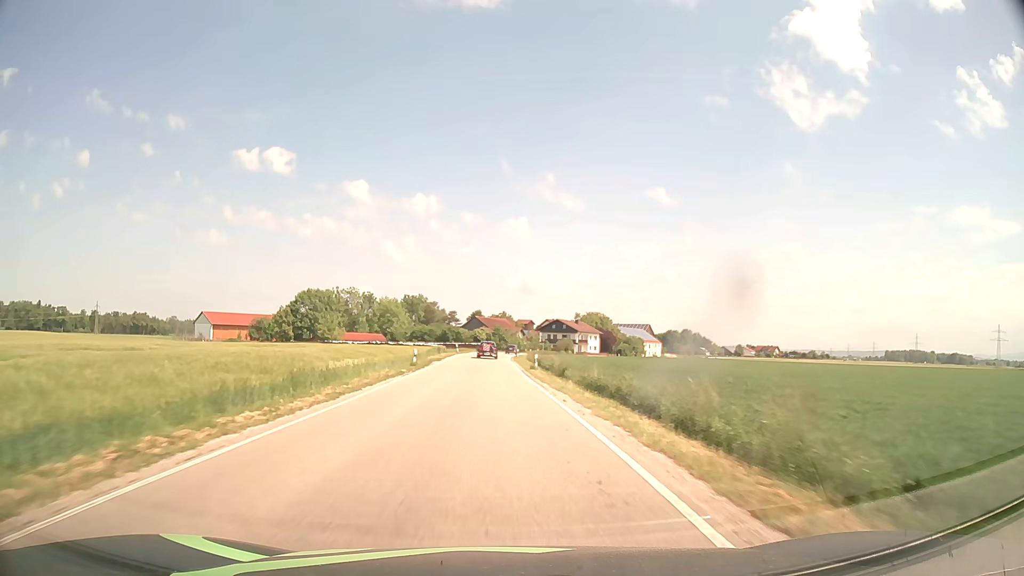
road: secondary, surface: asphalt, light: Day
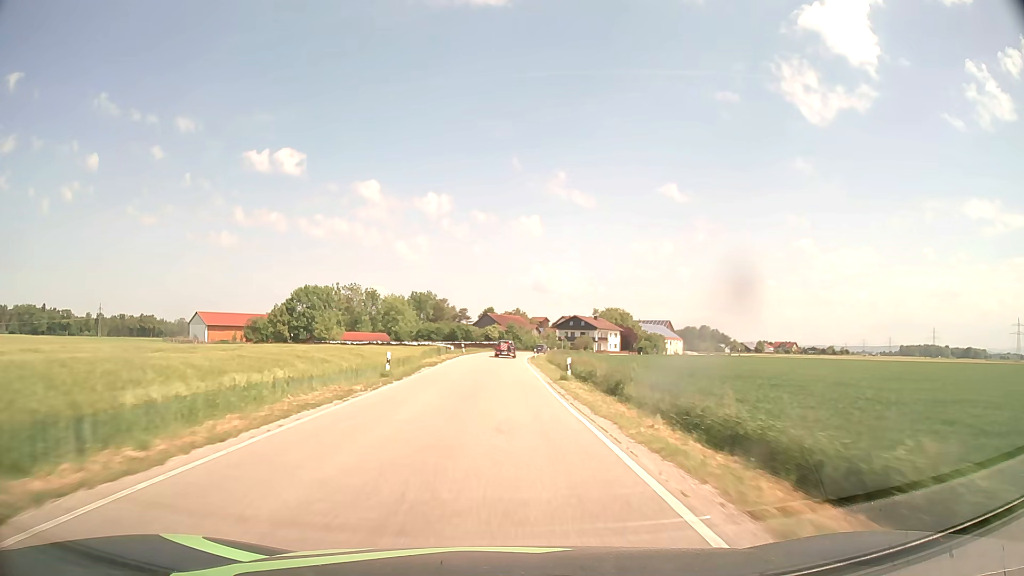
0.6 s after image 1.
(-0.2, +12.5) m; -1°
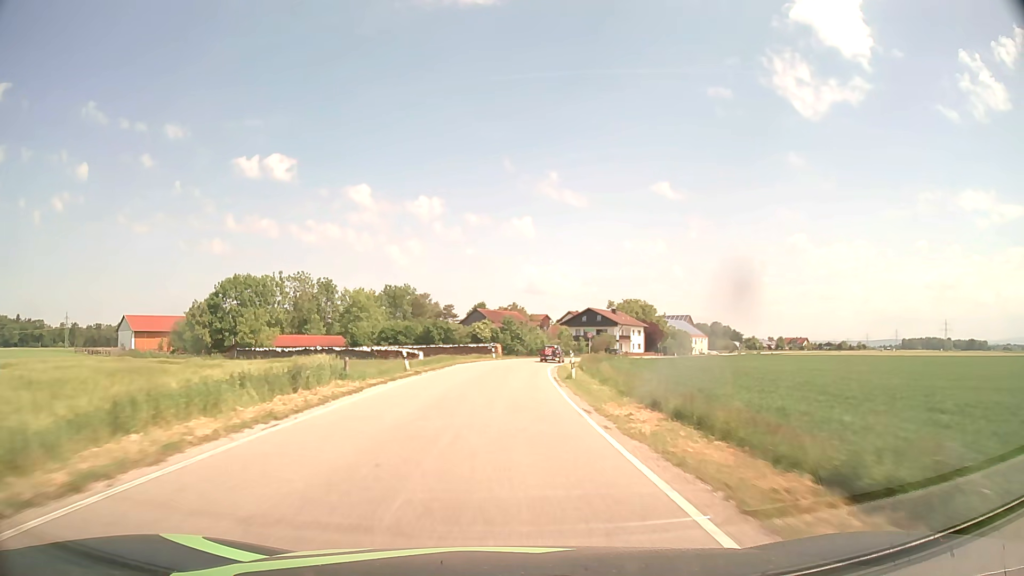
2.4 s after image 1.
(-0.2, +37.6) m; 0°
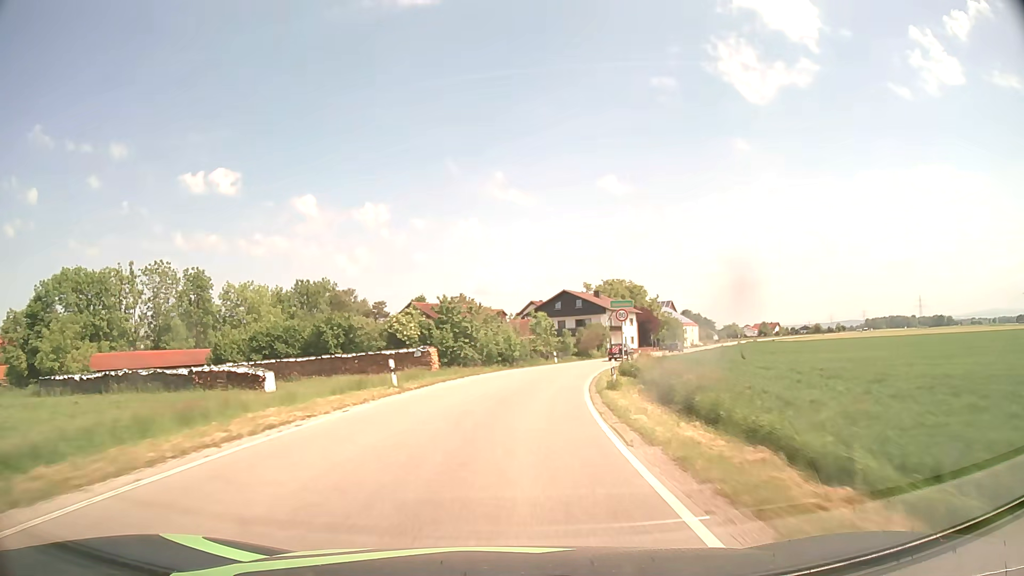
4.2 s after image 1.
(+0.9, +37.5) m; +3°
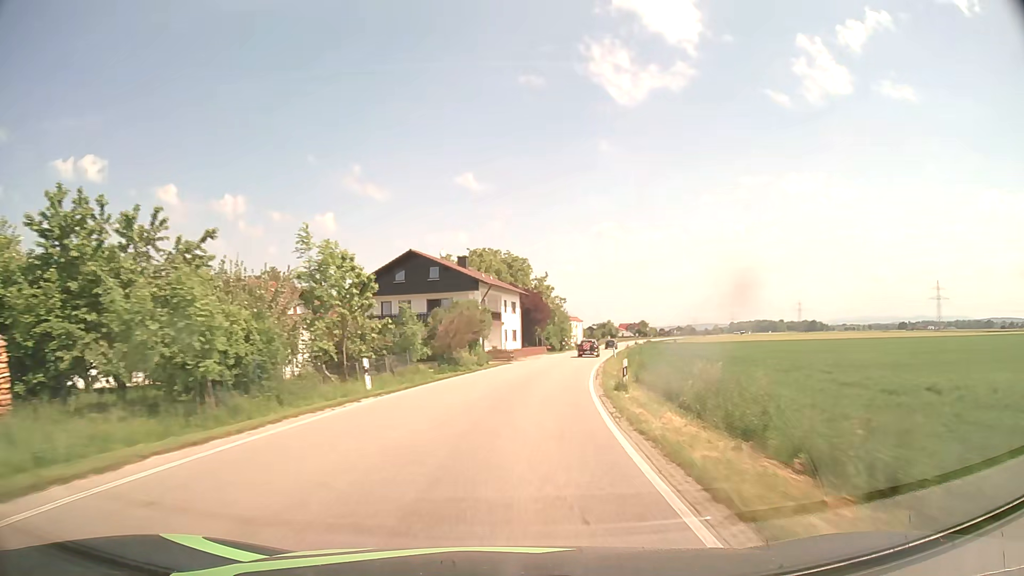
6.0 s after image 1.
(+3.6, +37.3) m; +12°
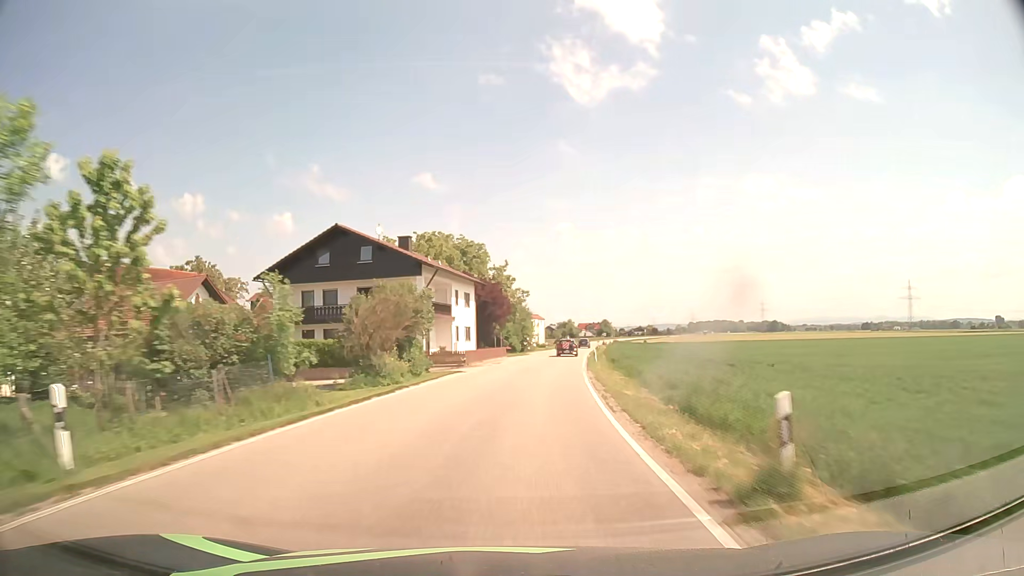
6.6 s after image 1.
(+0.5, +12.5) m; +4°
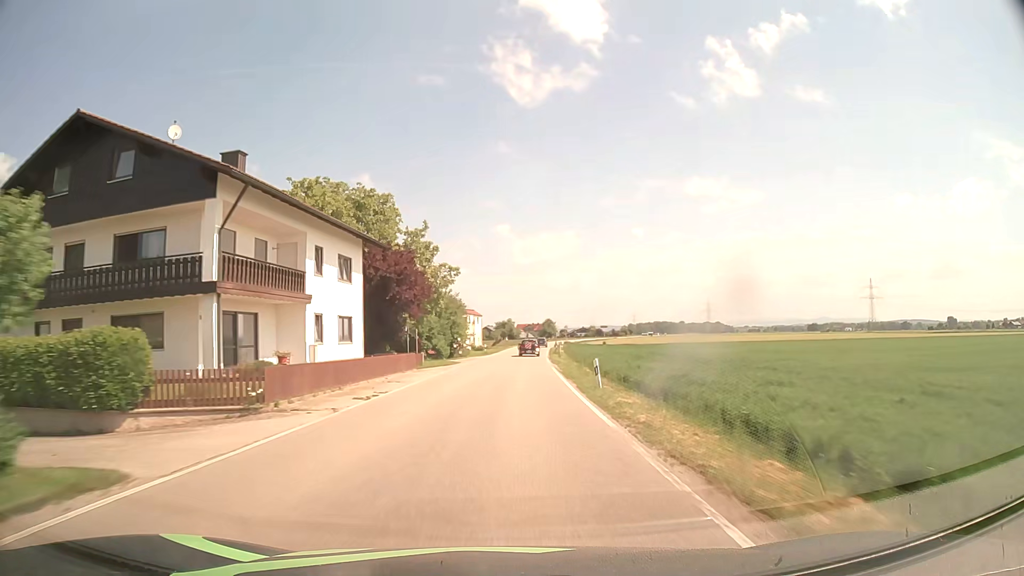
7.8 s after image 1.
(+1.4, +25.0) m; +6°
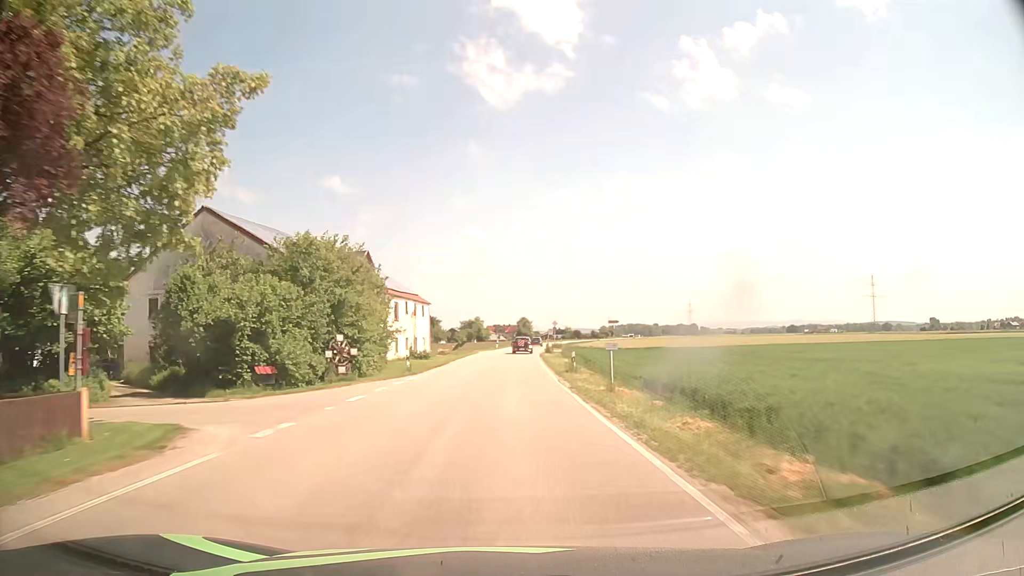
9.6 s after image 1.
(+1.0, +37.7) m; +3°
(0, +10) (0, +20) (0, +30) (+1, +40) (+1, +50) (+1, +60) (+2, +70) (+2, +80) (+3, +90) (+4, +100) m
